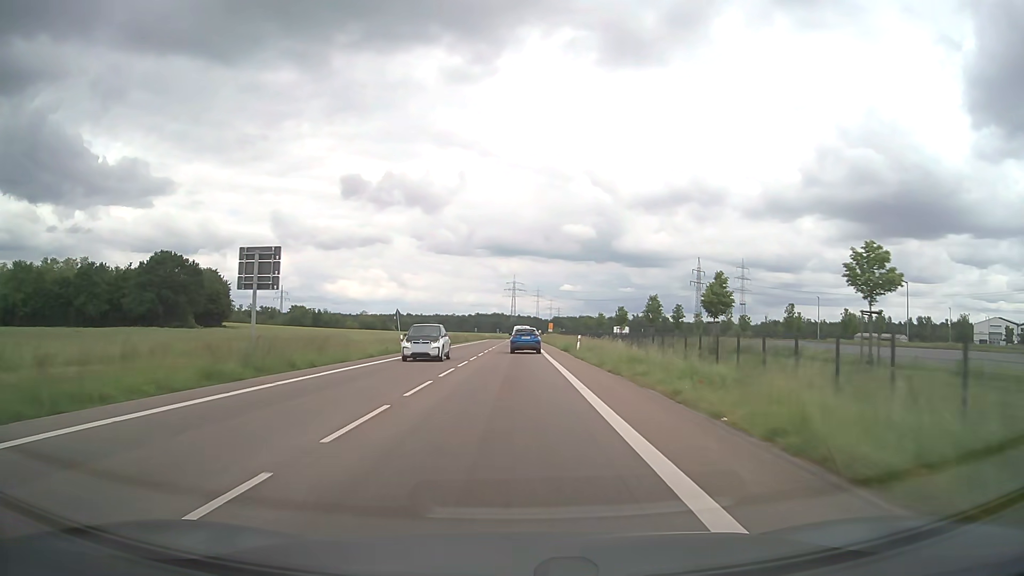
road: secondary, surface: asphalt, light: Day
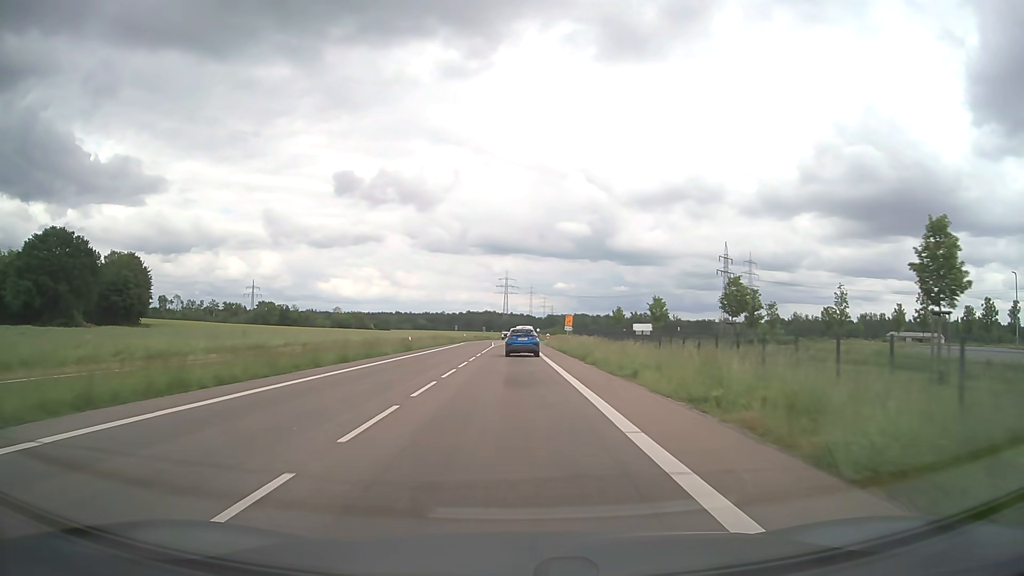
(+0.2, +45.4) m; +1°
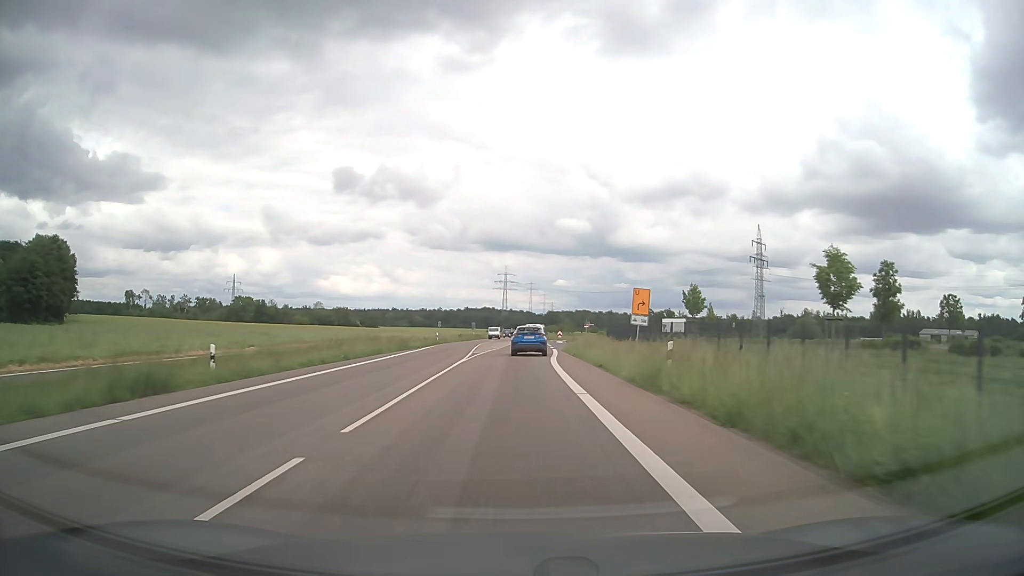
(+0.1, +33.6) m; 0°
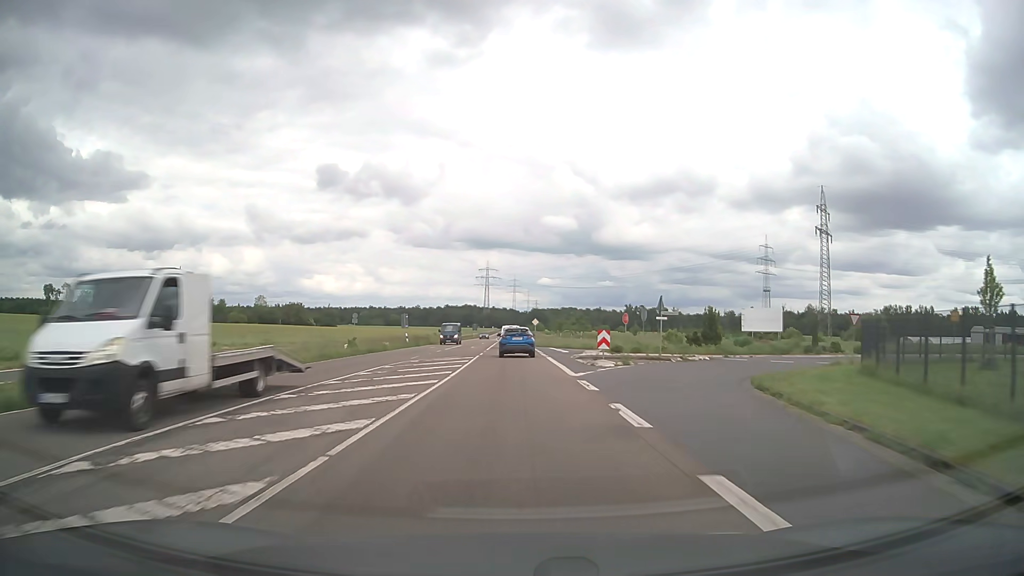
(+0.9, +55.3) m; +1°
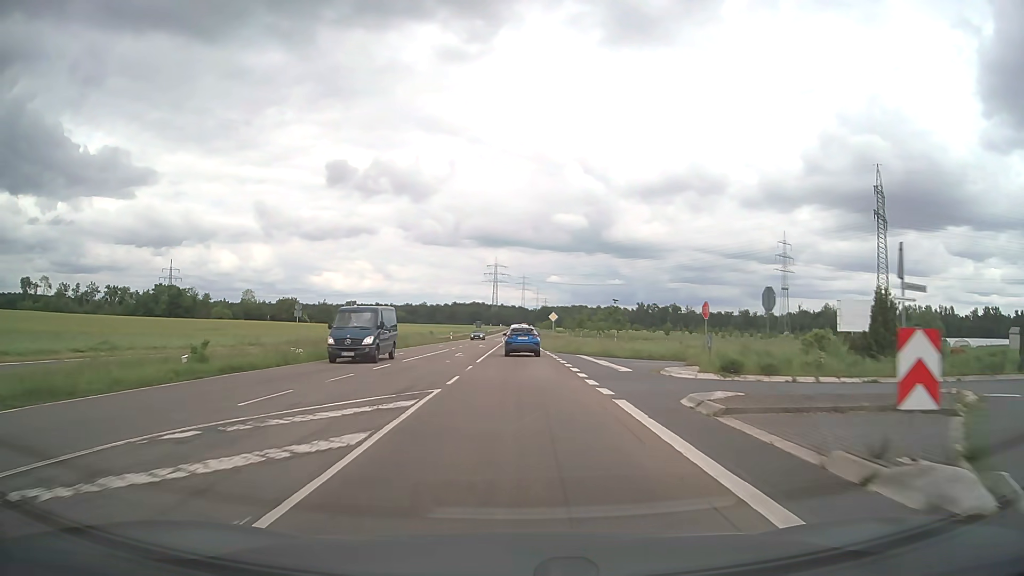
(-0.2, +22.0) m; -1°
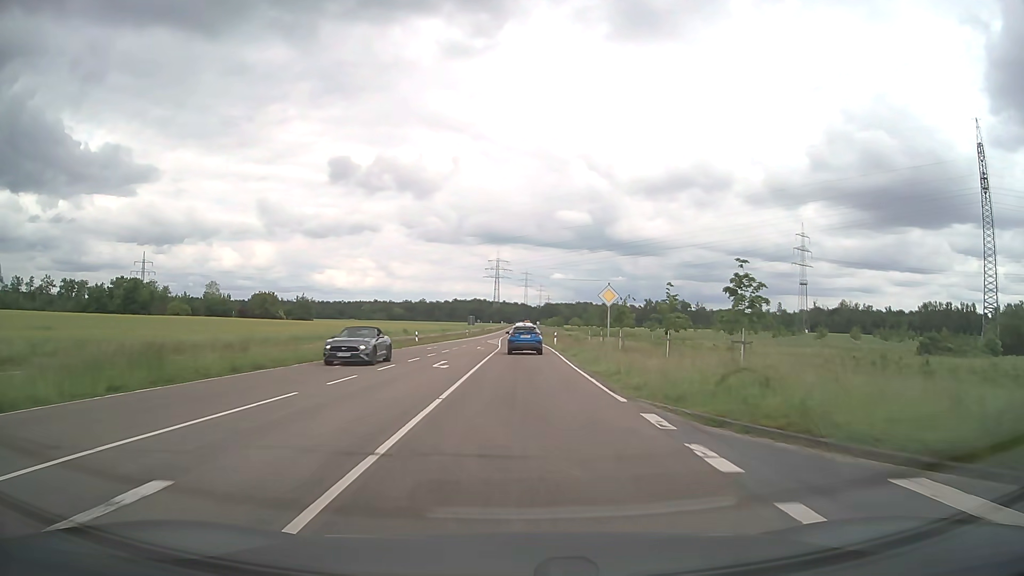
(-0.1, +33.5) m; 0°
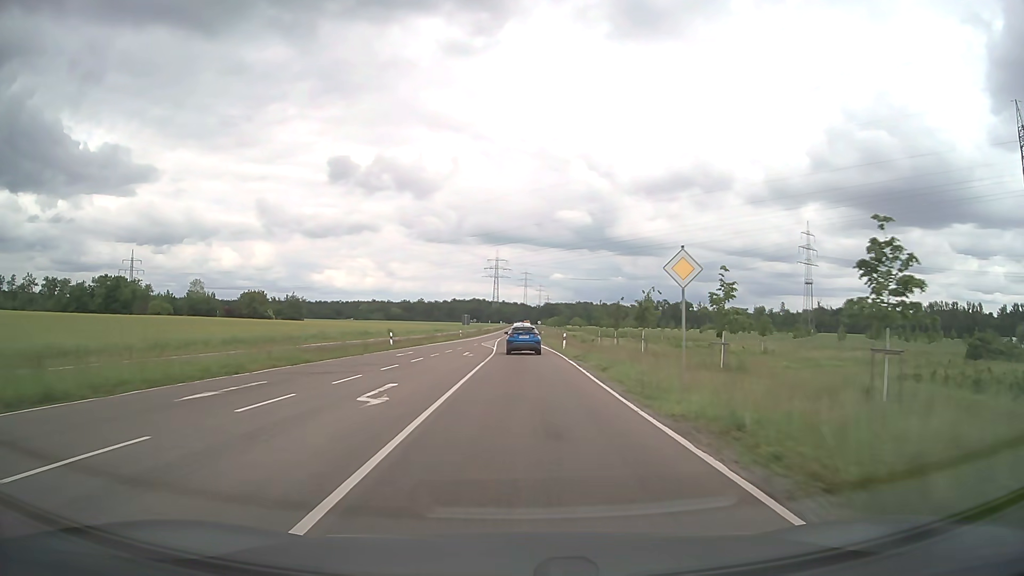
(0.0, +11.3) m; 0°
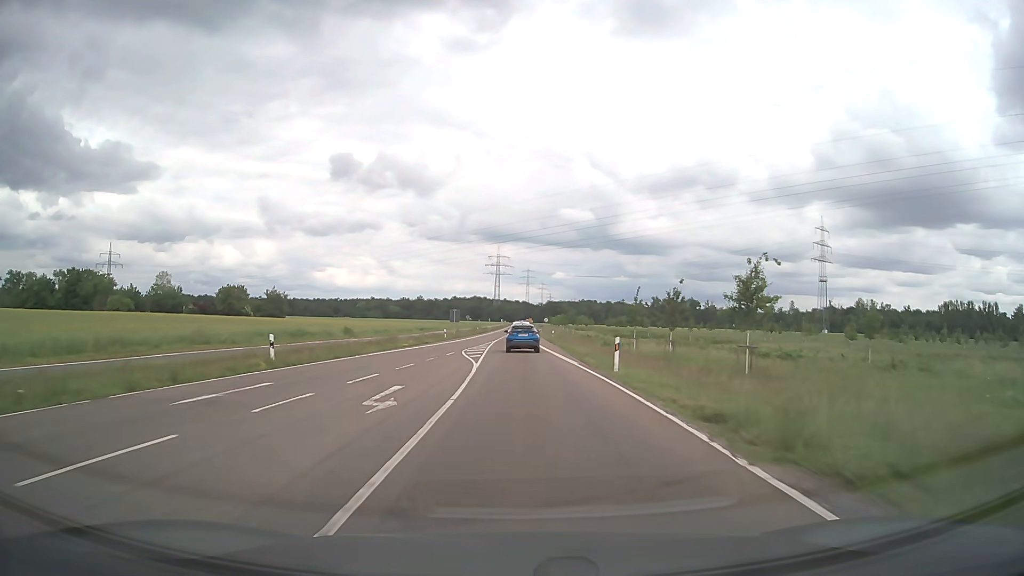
(0.0, +22.9) m; 0°
(0, +10) (0, +20) (0, +30) (0, +40) (0, +50) (0, +60) (0, +70) (+1, +80) (+1, +90) (+1, +100) m
